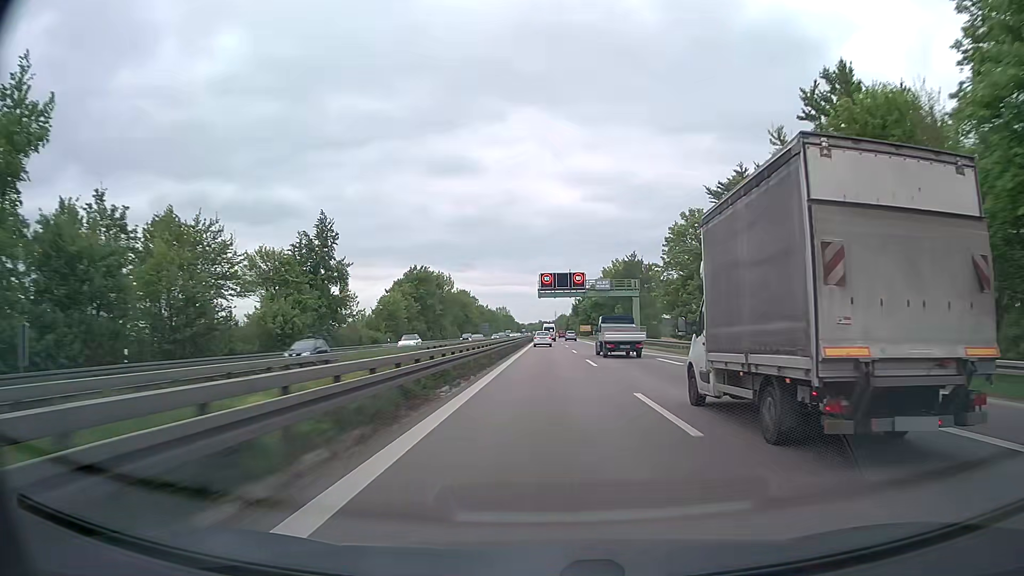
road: trunk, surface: asphalt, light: Day
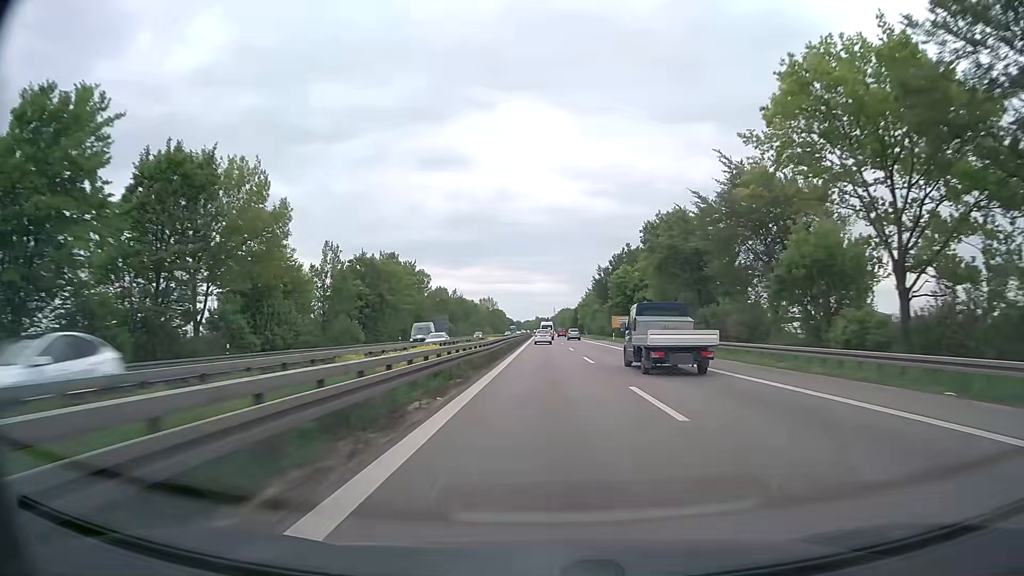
(+0.2, +88.8) m; 0°
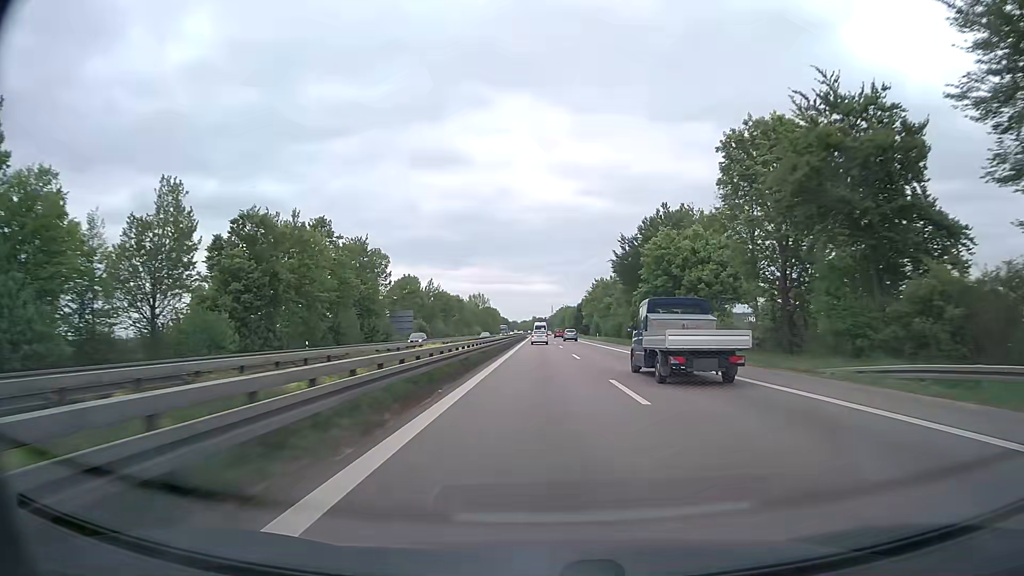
(0.0, +33.7) m; 0°
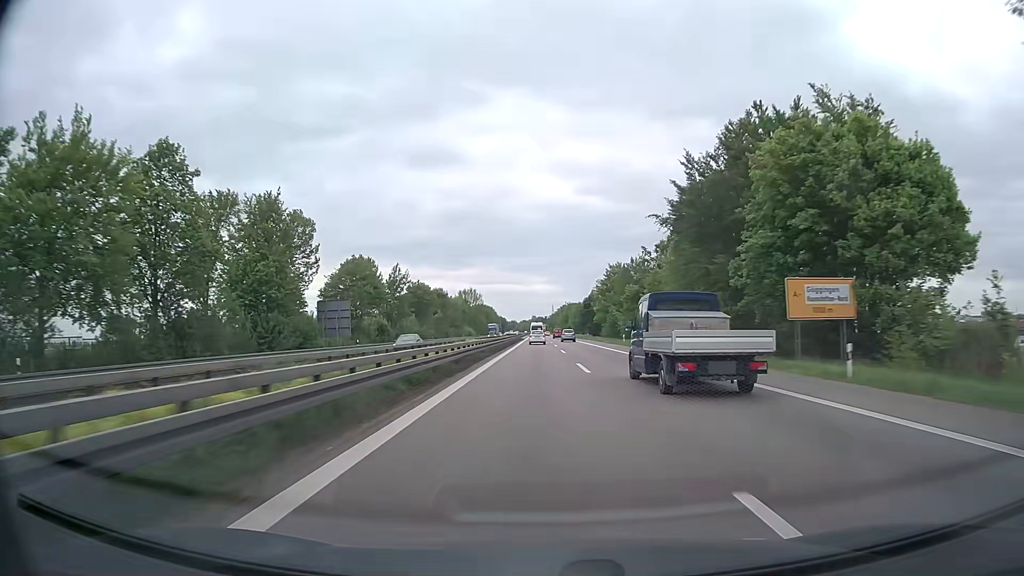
(0.0, +32.9) m; 0°
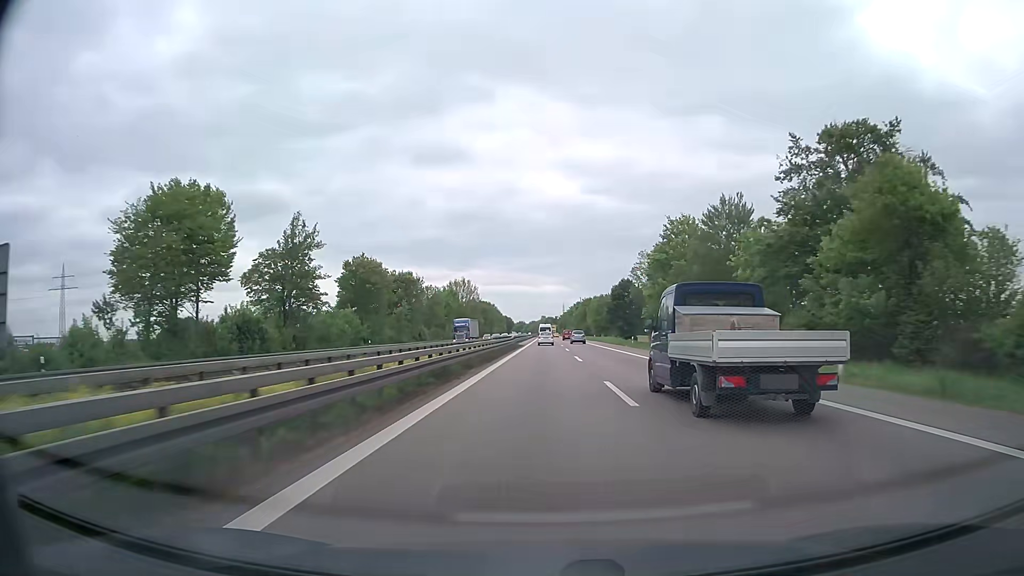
(-0.4, +48.5) m; -1°
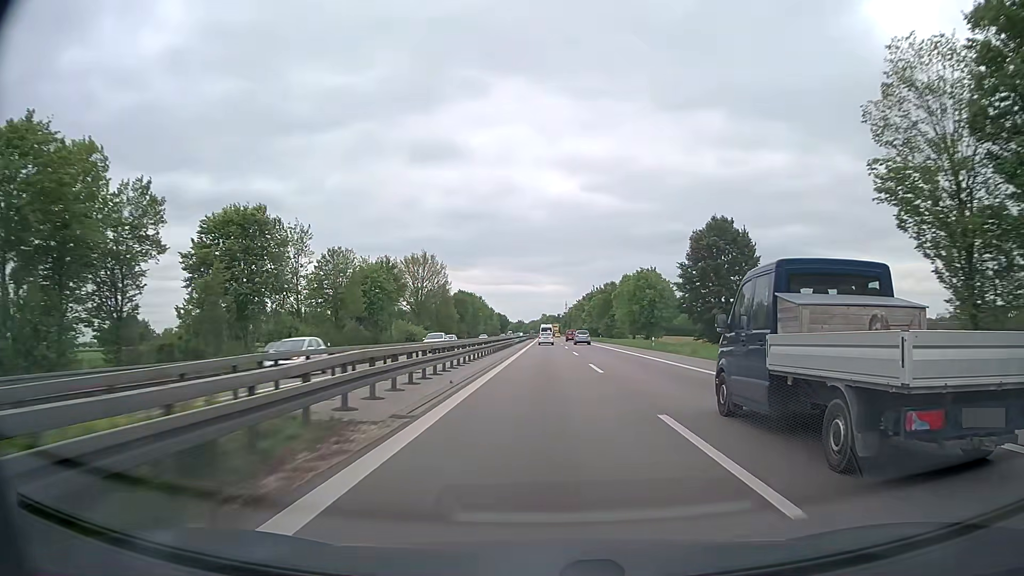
(+0.1, +63.9) m; 0°
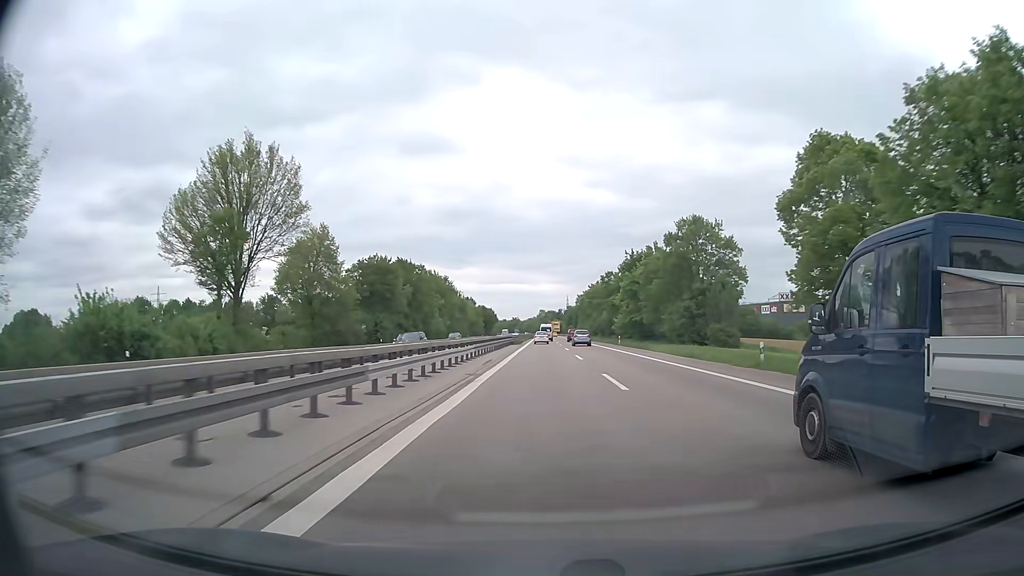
(+0.2, +79.2) m; 0°
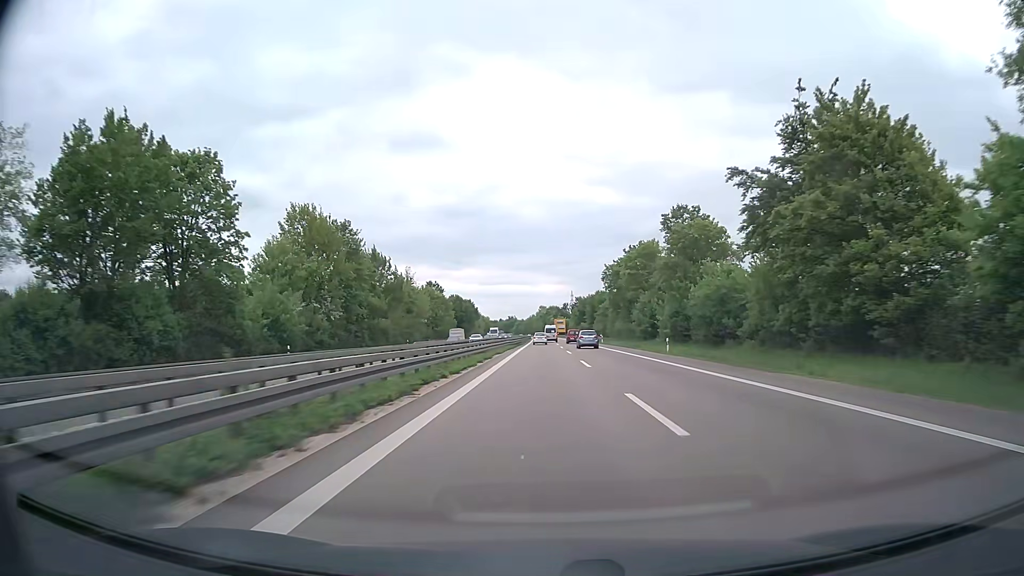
(-0.1, +79.0) m; 0°
(0, +10) (0, +20) (0, +30) (0, +40) (0, +50) (0, +60) (0, +70) (0, +80) (0, +90) (0, +100) m
